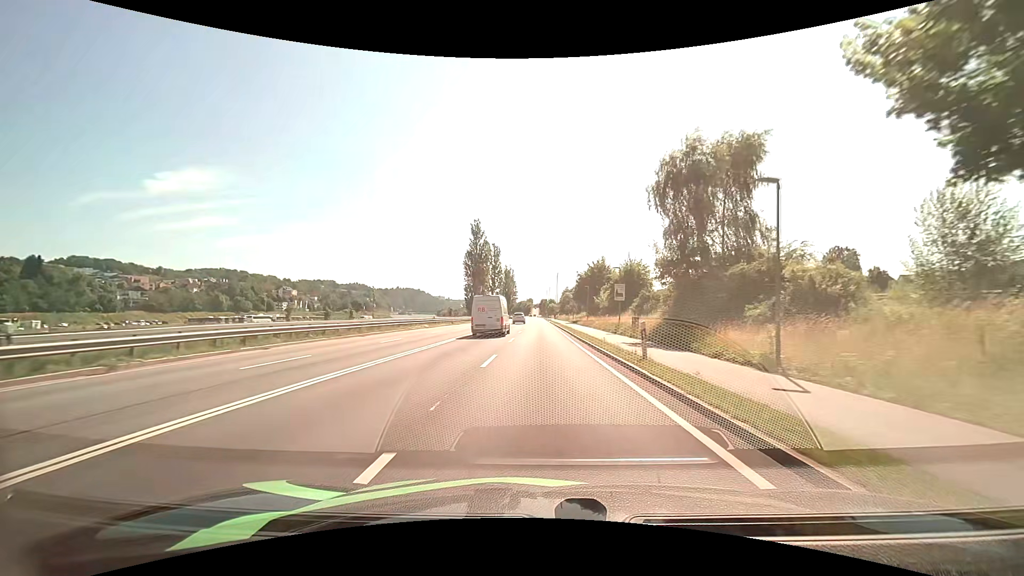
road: primary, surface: asphalt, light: Day
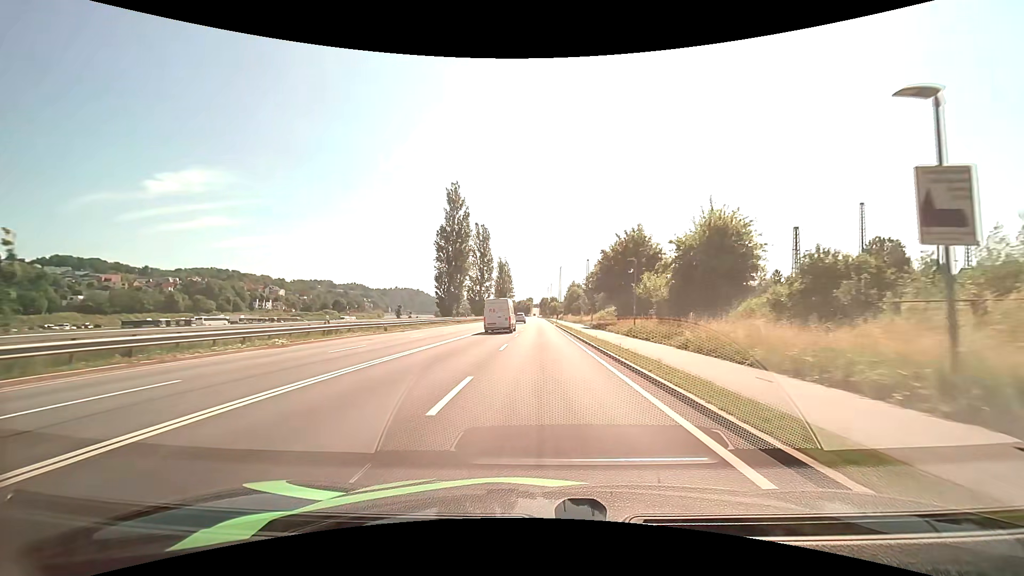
(0.0, +30.3) m; 0°
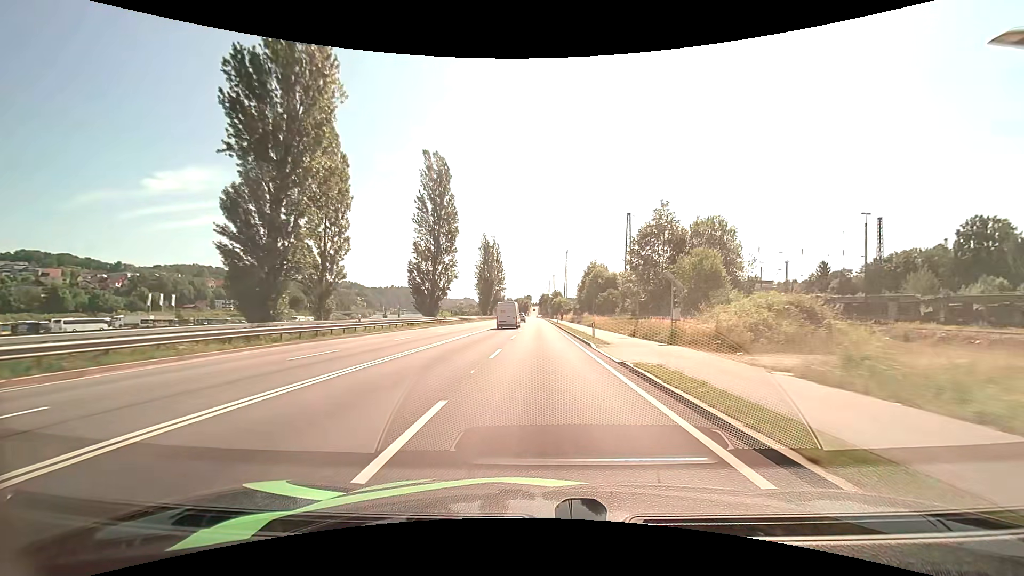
(+0.1, +51.1) m; 0°
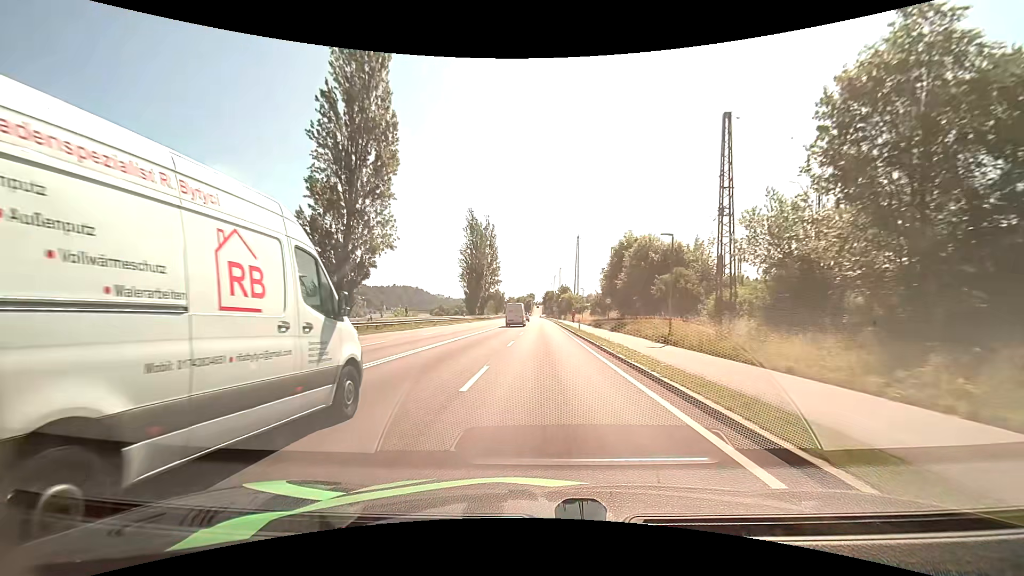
(-0.1, +30.7) m; 0°
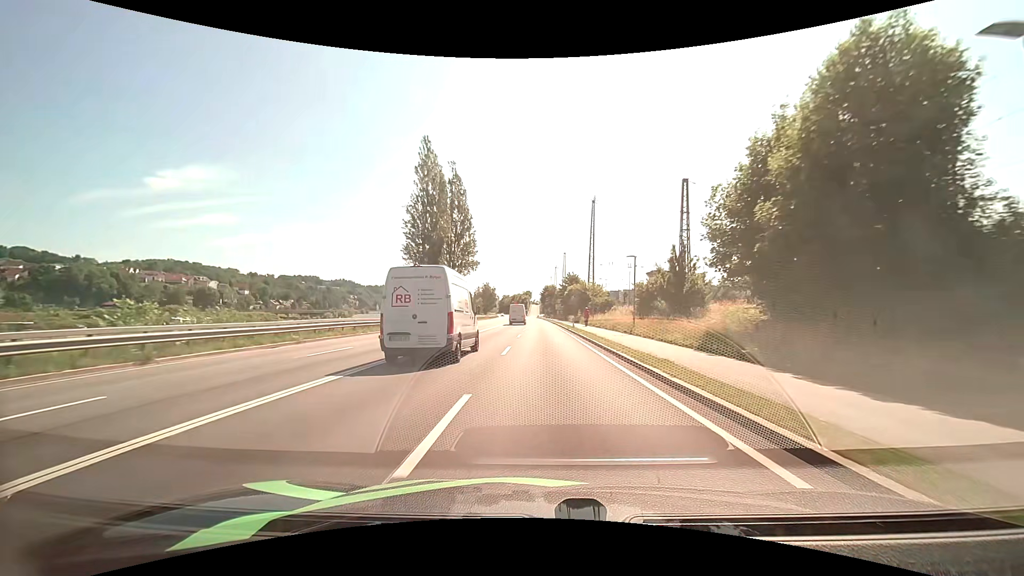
(-0.1, +40.7) m; 0°
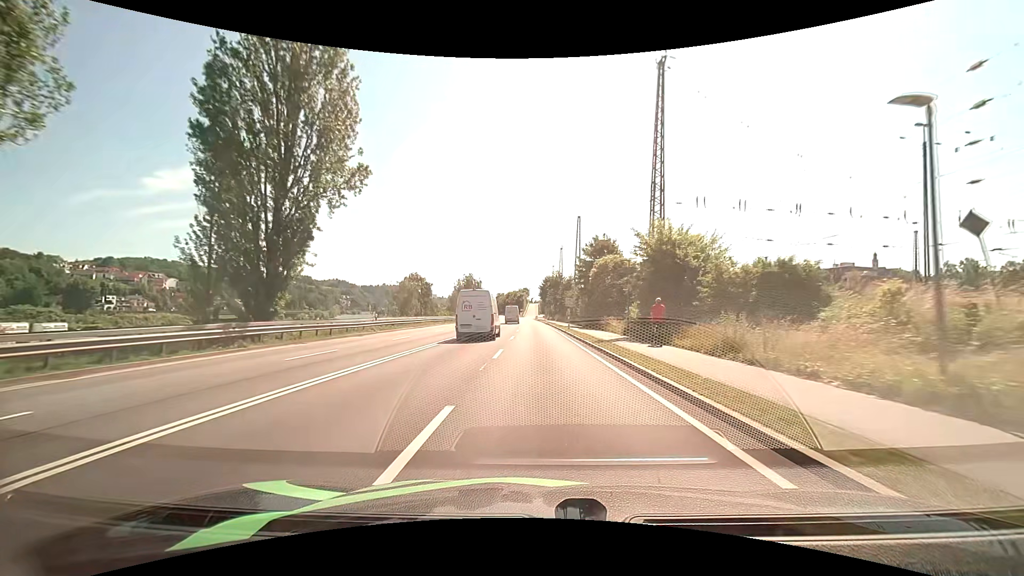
(0.0, +49.1) m; 0°
